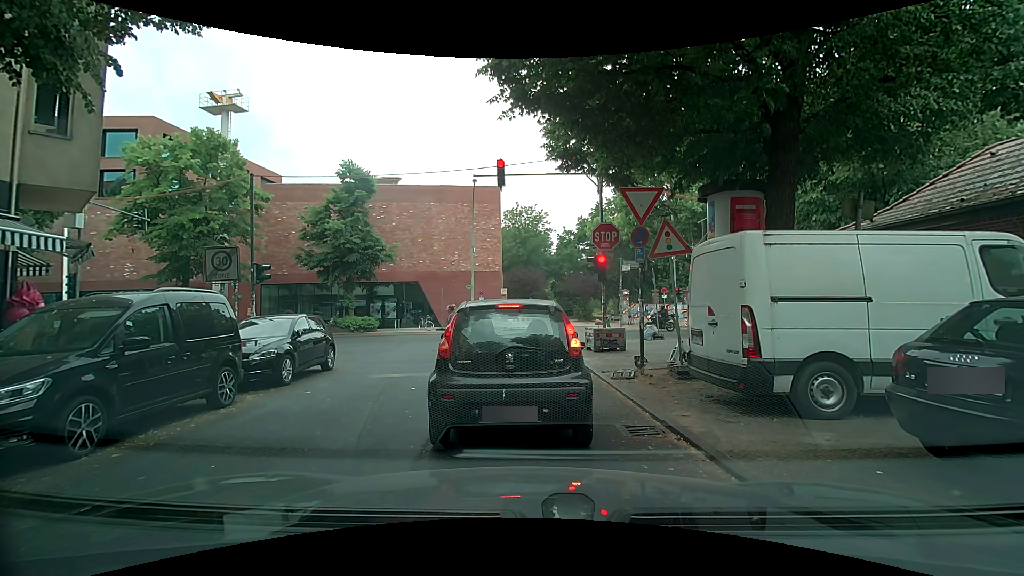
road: residential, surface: asphalt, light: Day
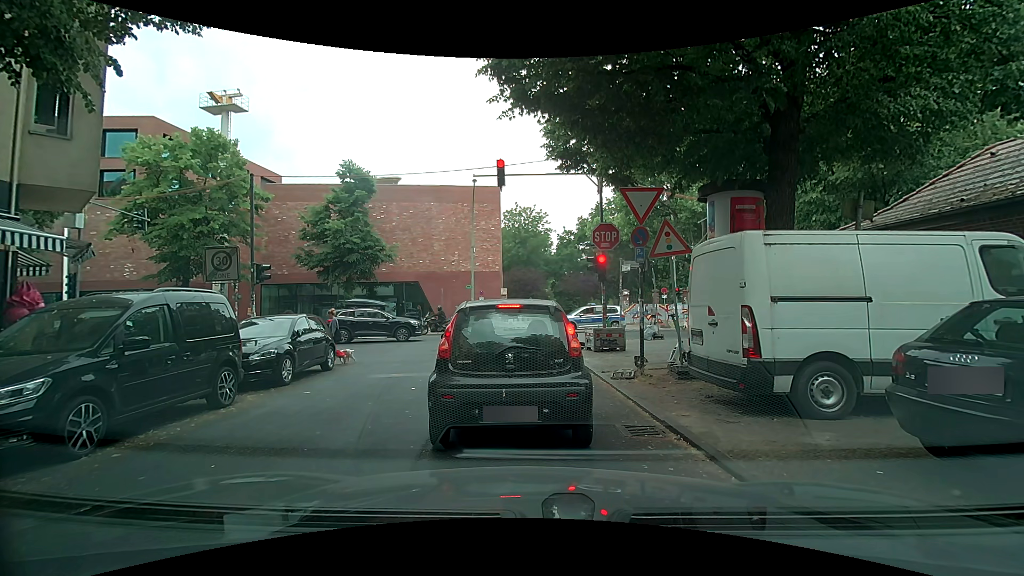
(0.0, 0.0) m; 0°
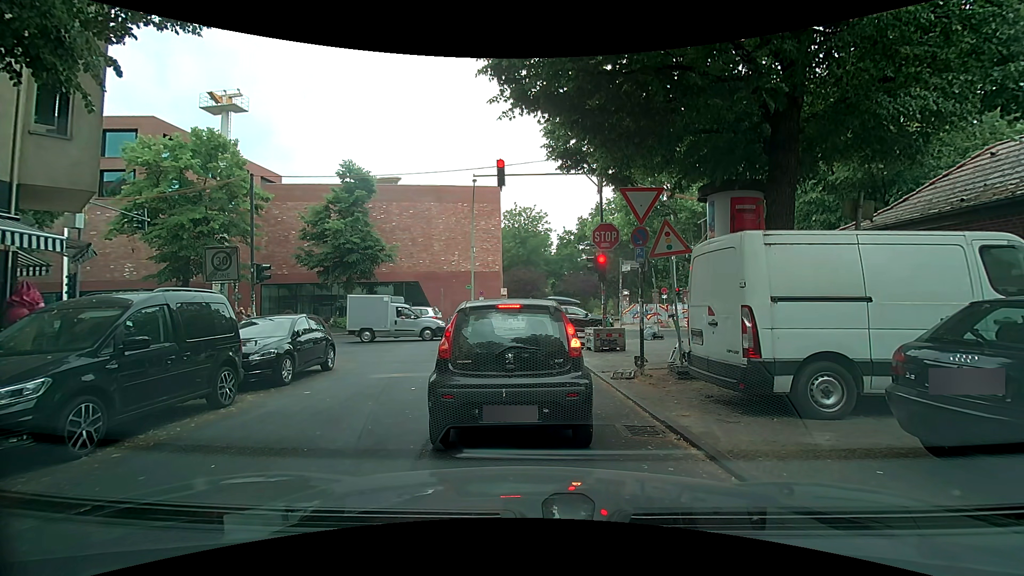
(0.0, 0.0) m; 0°
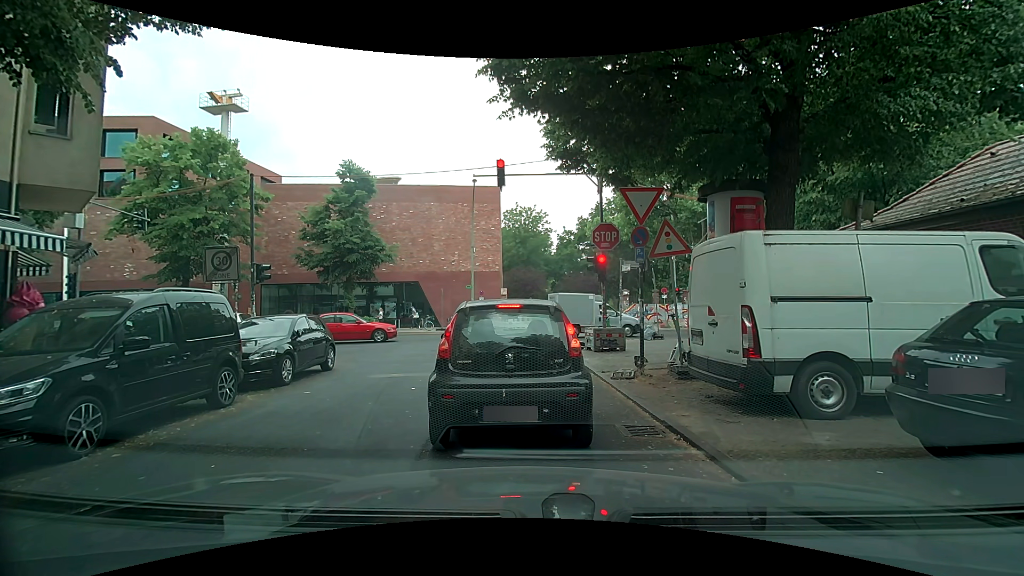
(0.0, 0.0) m; 0°
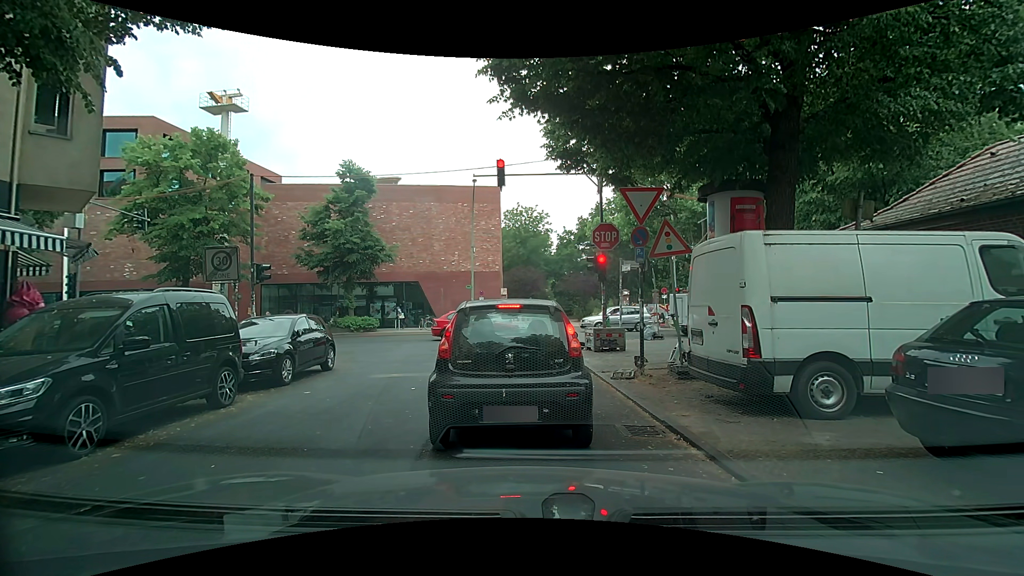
(0.0, 0.0) m; 0°
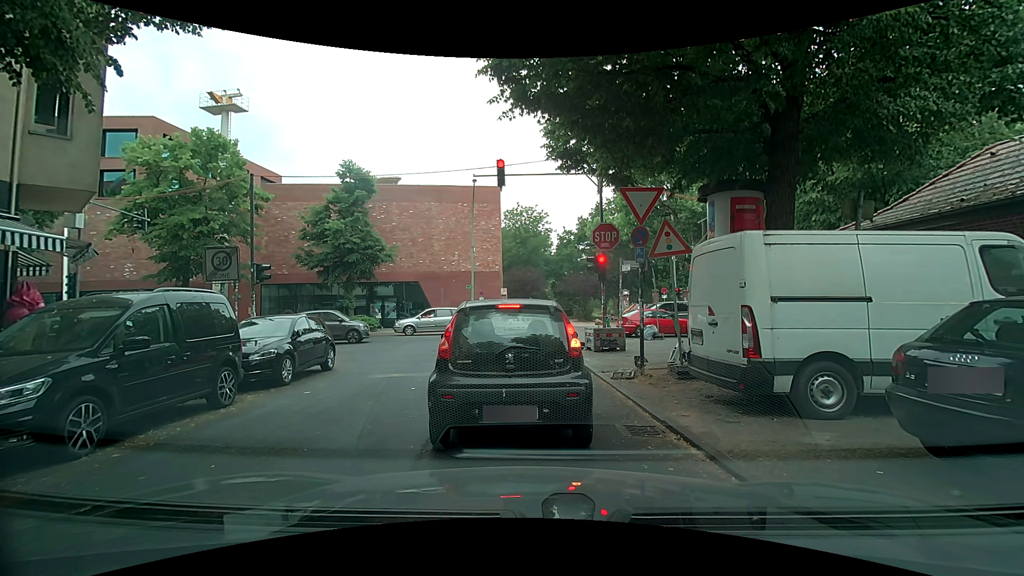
(0.0, 0.0) m; 0°
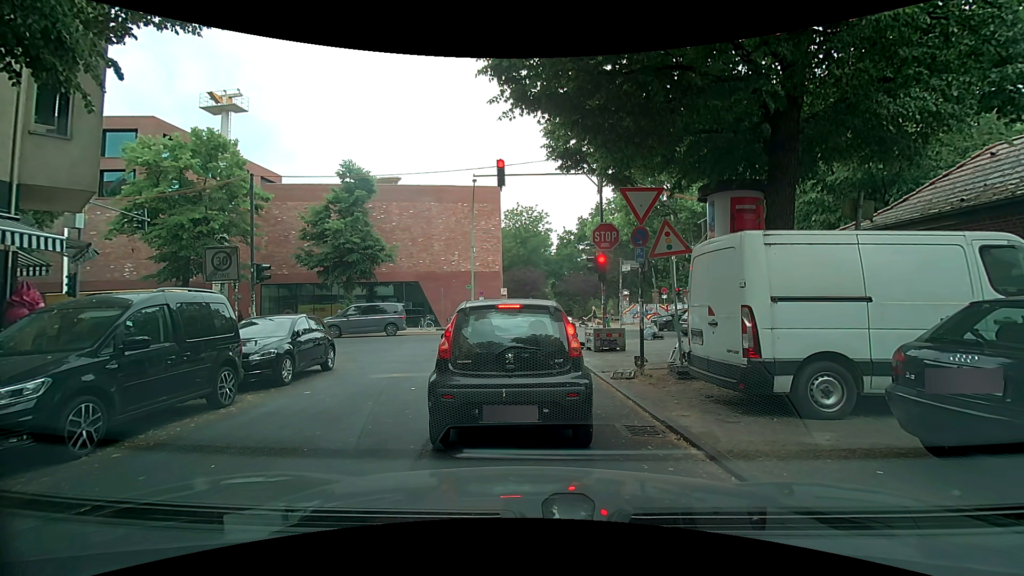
(0.0, 0.0) m; 0°
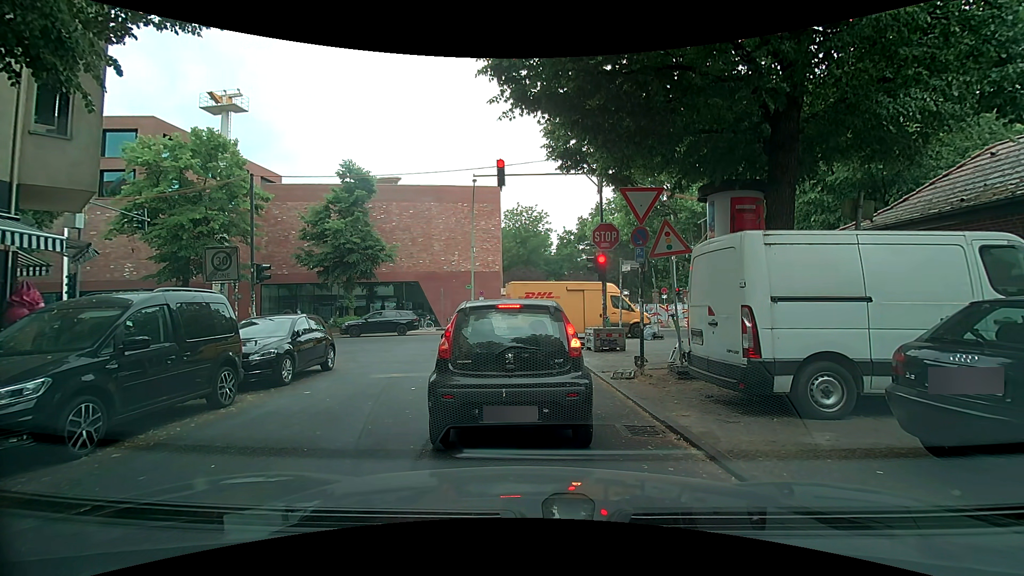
(0.0, 0.0) m; 0°
